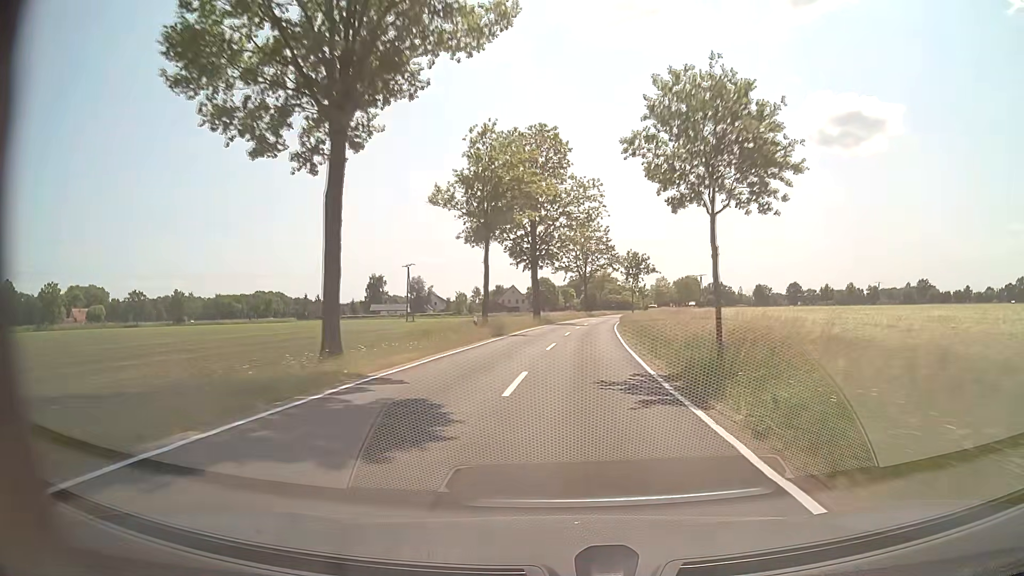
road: tertiary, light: Day
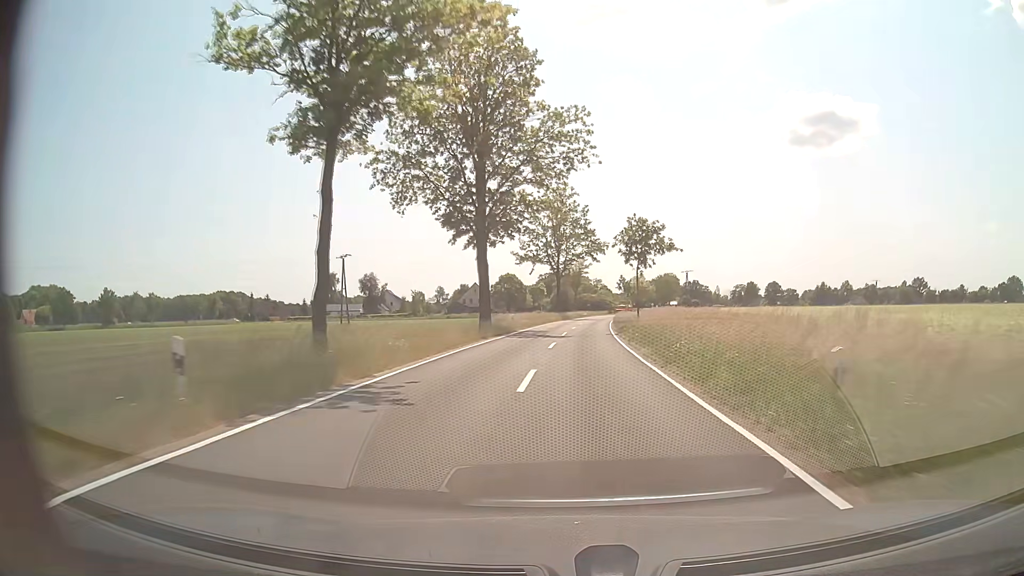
(+0.4, +23.1) m; +3°
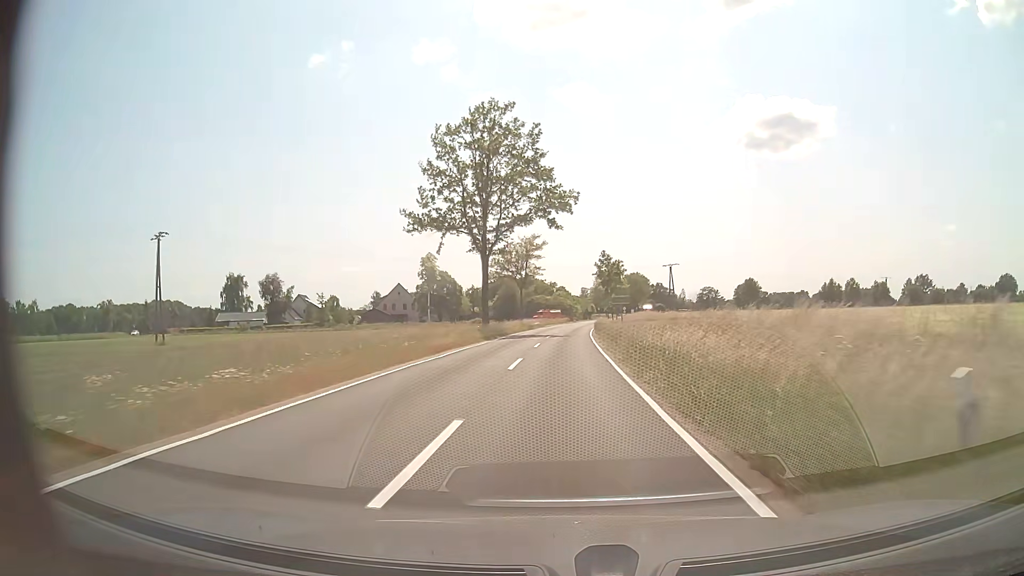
(+1.8, +42.4) m; +4°
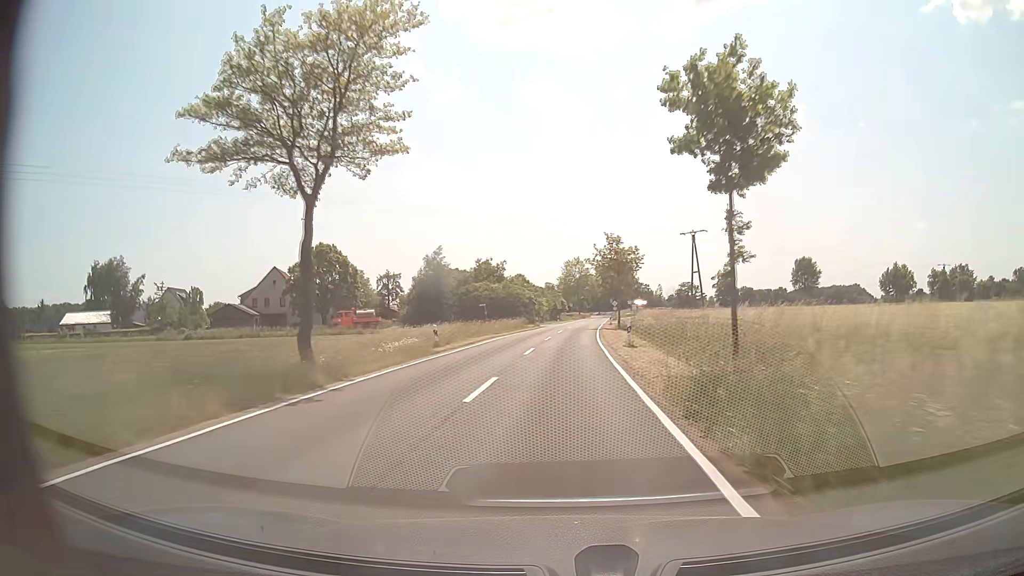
(+1.4, +54.5) m; +3°
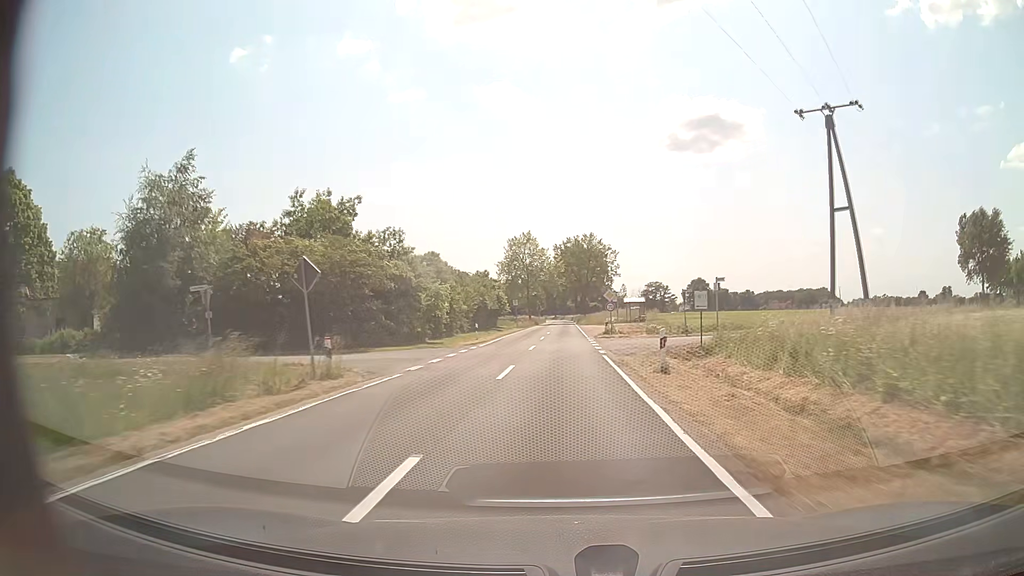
(+1.7, +55.7) m; +3°
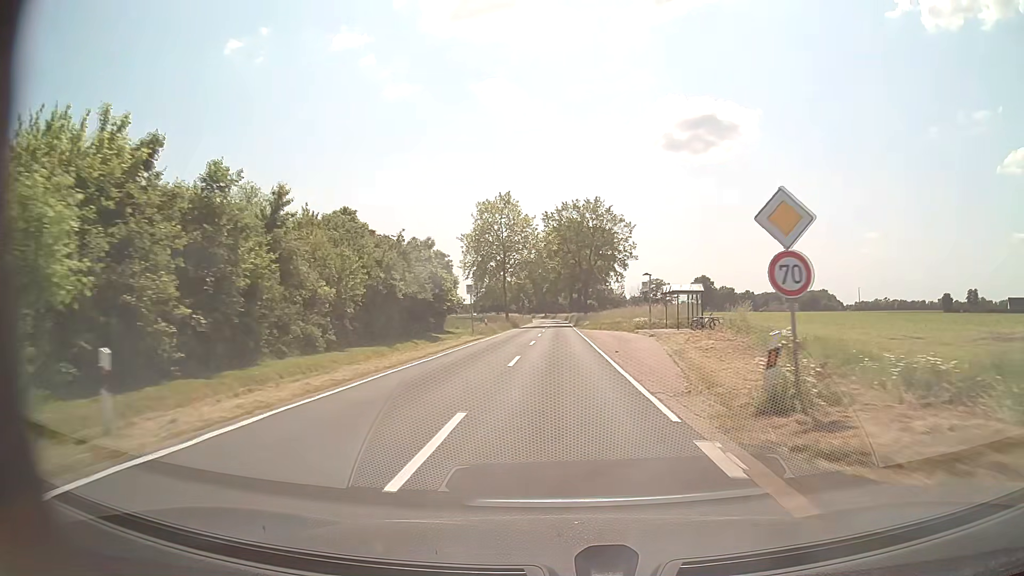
(+0.4, +33.8) m; +1°
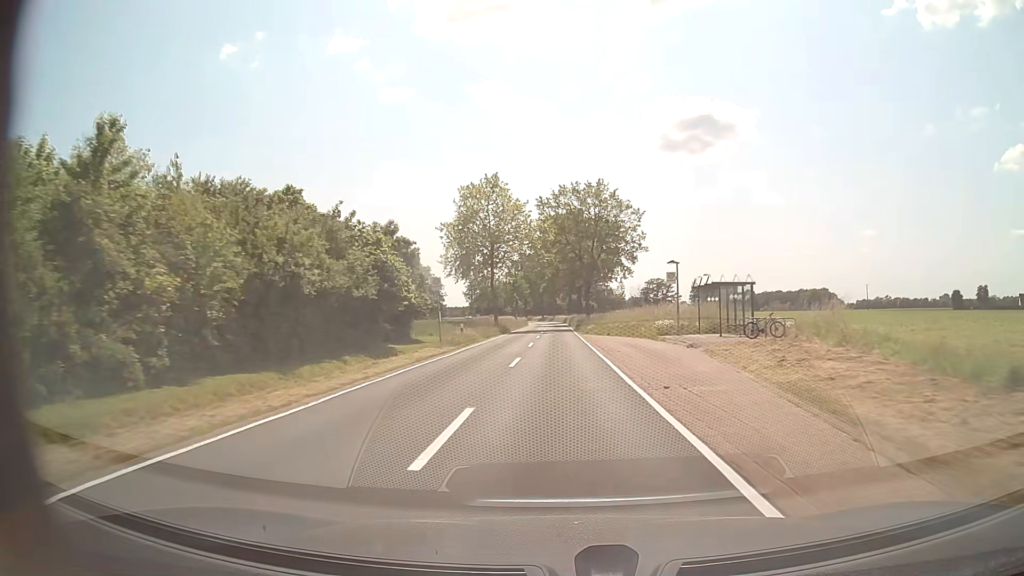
(0.0, +11.3) m; 0°
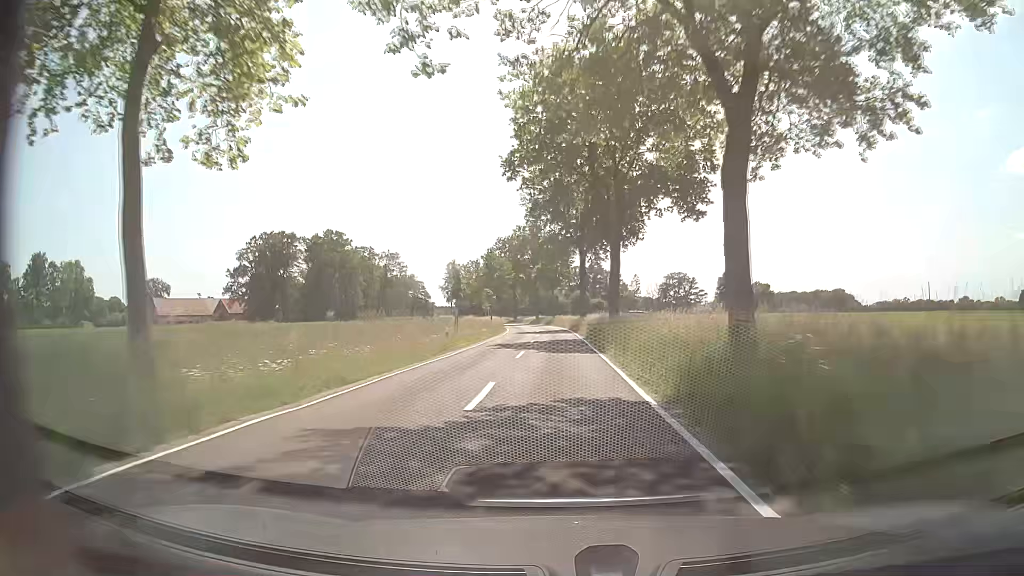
(+0.1, +56.3) m; 0°
(0, +10) (0, +20) (0, +30) (0, +40) (0, +50) (0, +60) (-1, +70) (-1, +80) (-2, +90) (-4, +100) m
